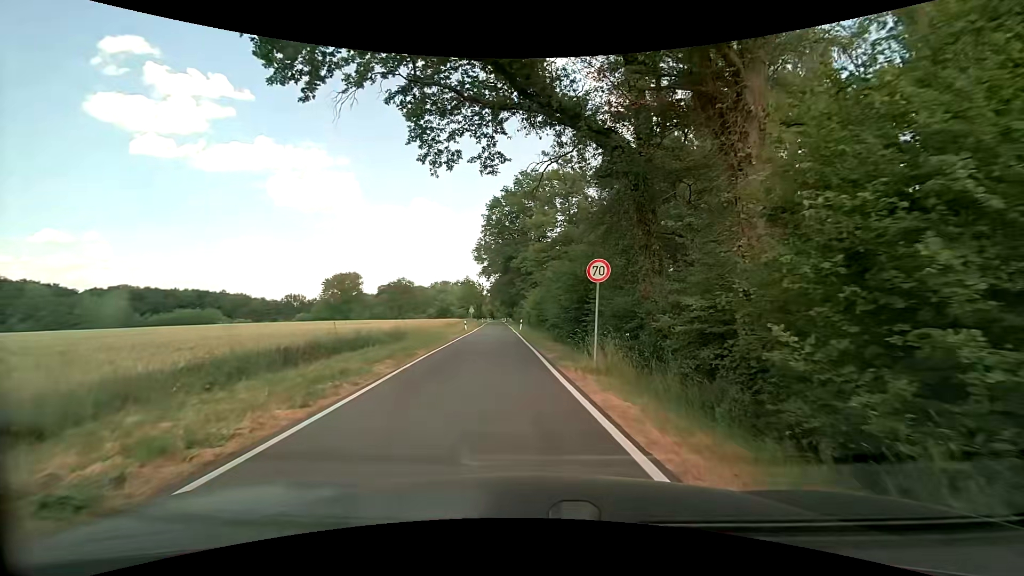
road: unclassified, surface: asphalt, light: Day
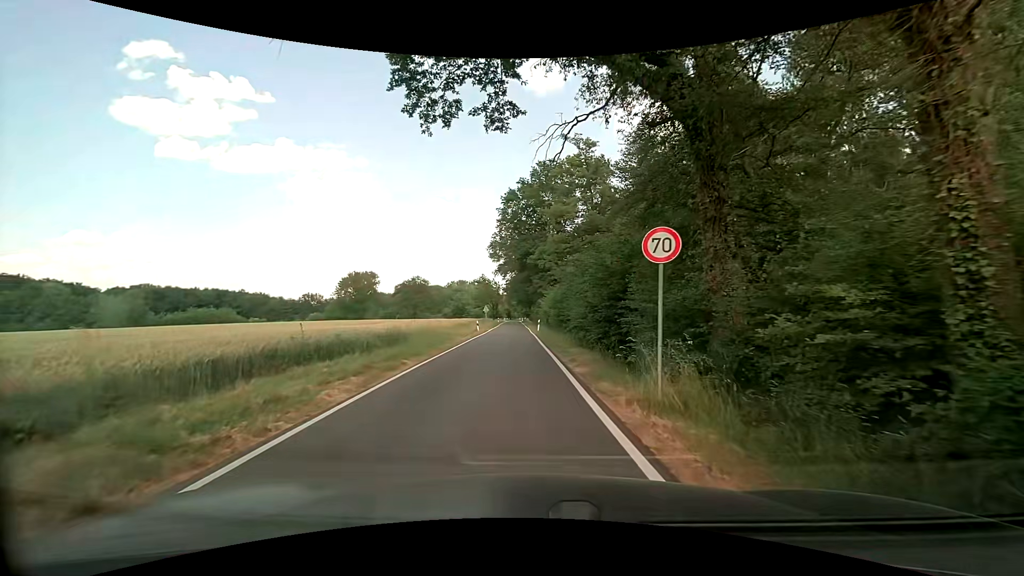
(-0.1, +4.5) m; -3°
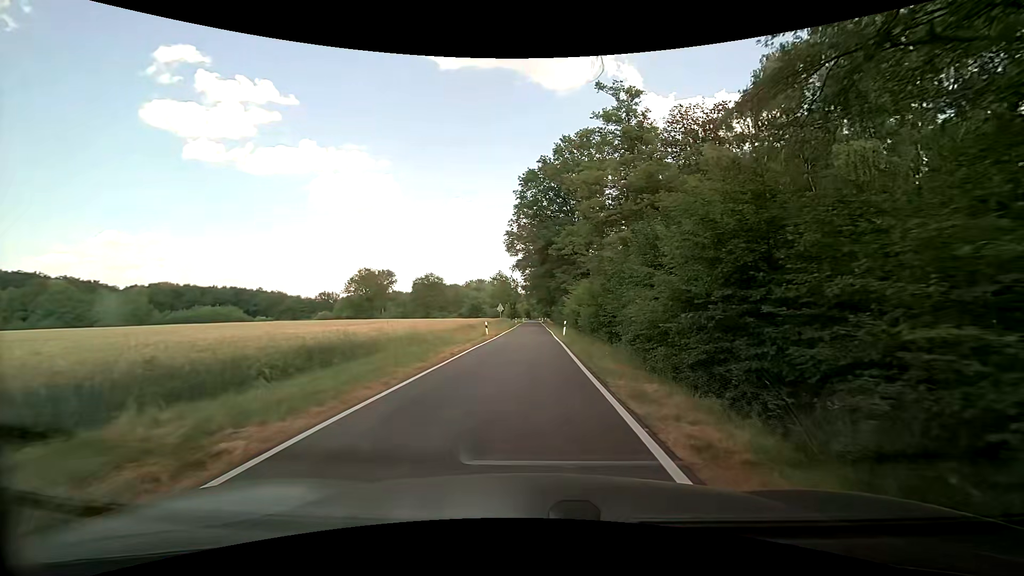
(-0.2, +10.1) m; -2°
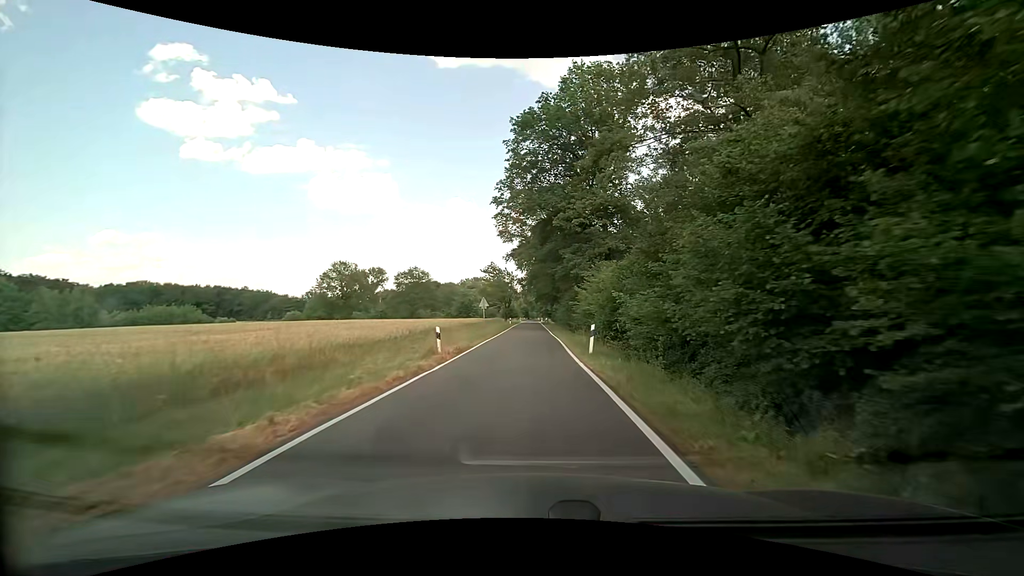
(+0.1, +17.8) m; 0°
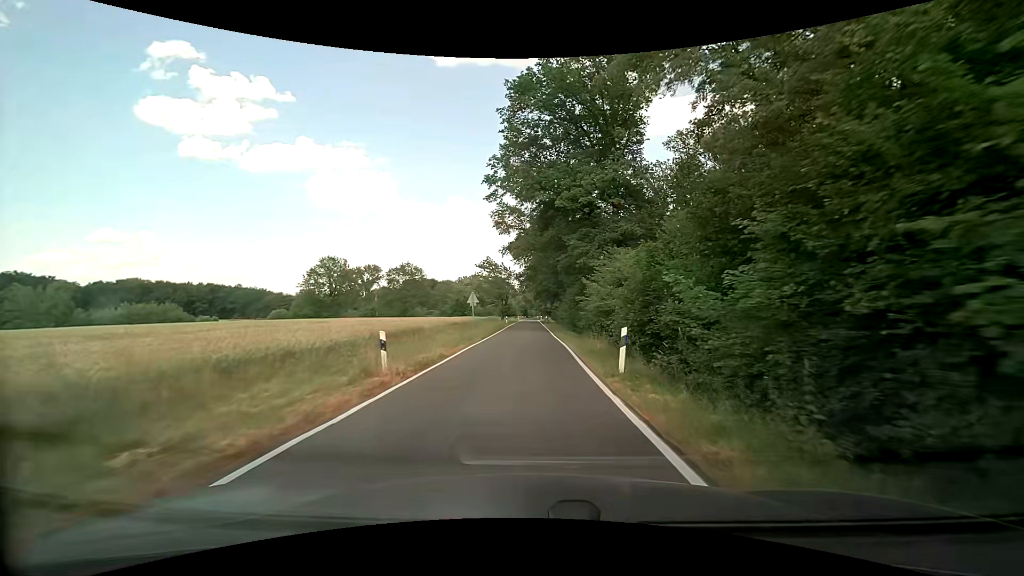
(0.0, +6.6) m; 0°
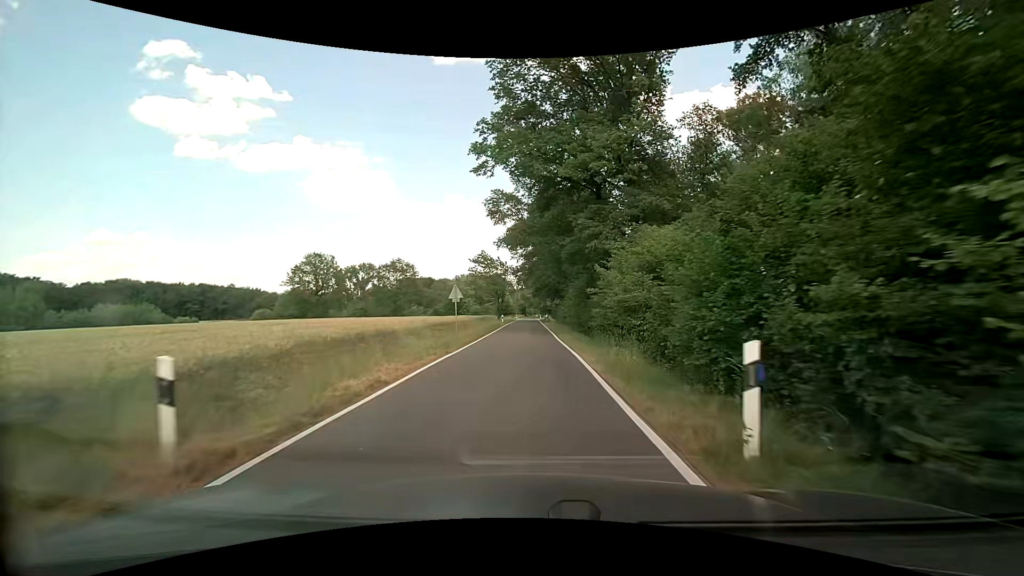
(0.0, +7.0) m; 0°
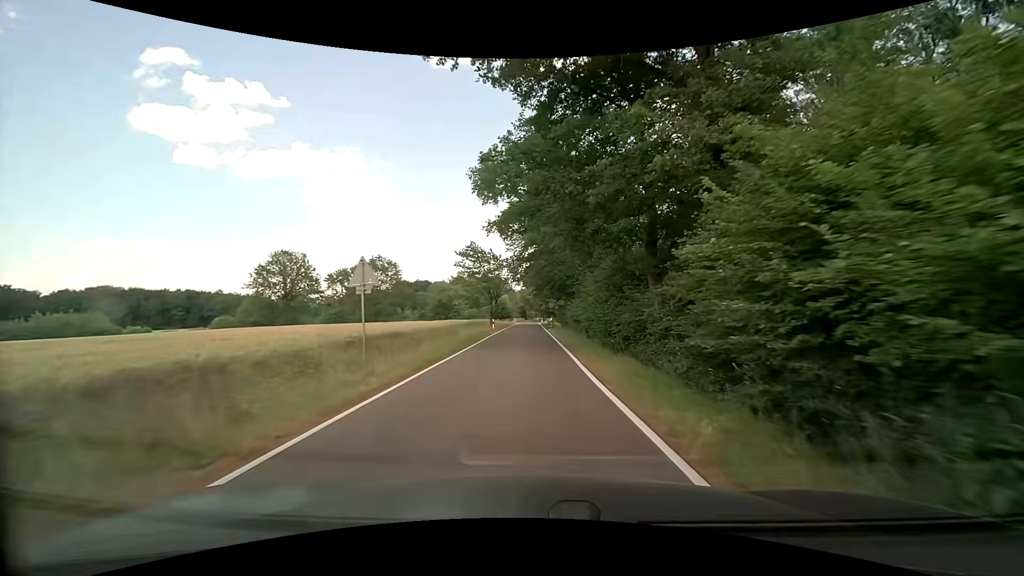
(+0.1, +14.8) m; 0°
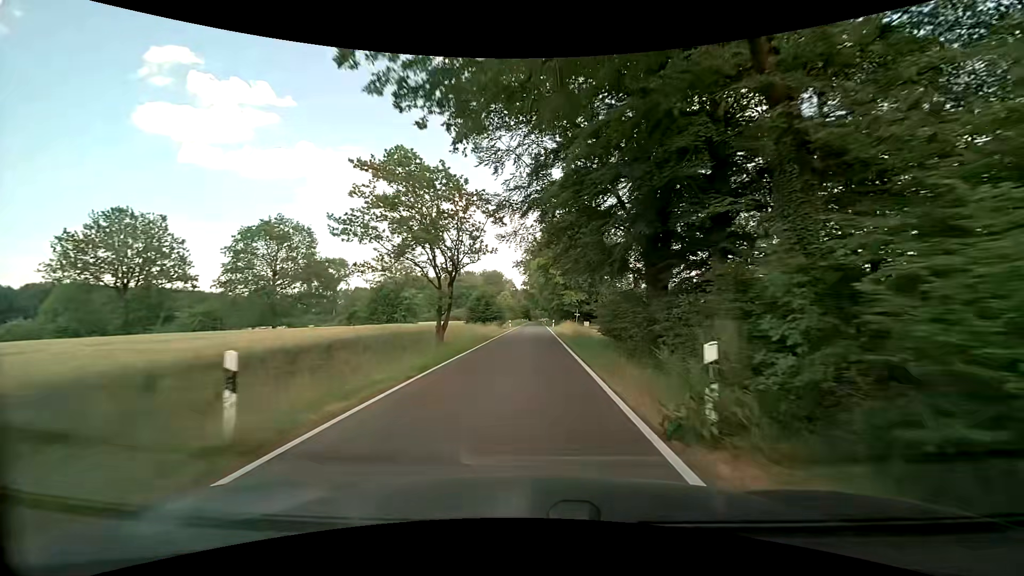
(-0.5, +41.4) m; -1°
(0, +10) (0, +20) (0, +30) (0, +40) (0, +50) (0, +60) (0, +70) (0, +80) (0, +90) (0, +100) m
